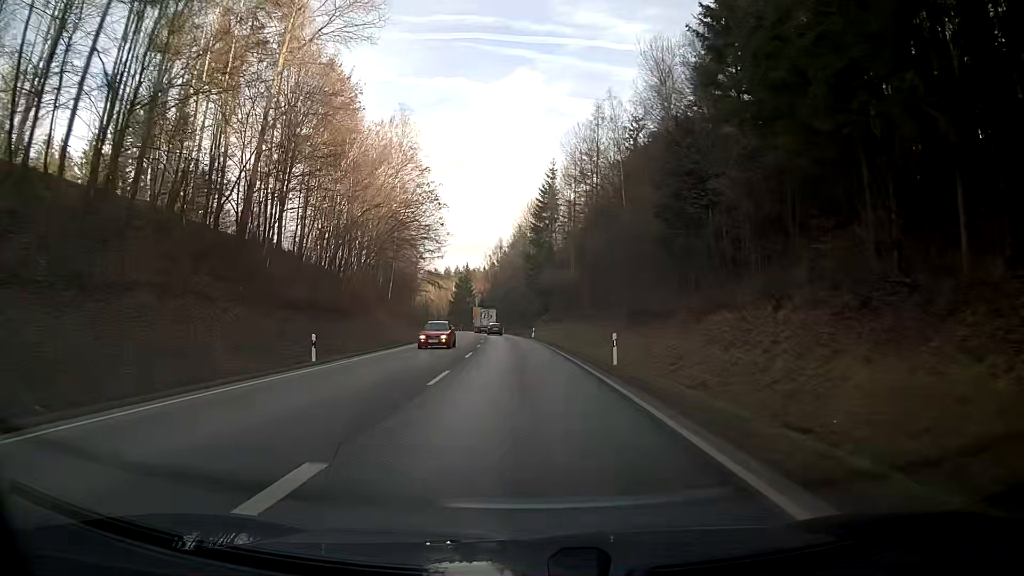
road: secondary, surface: asphalt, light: Day
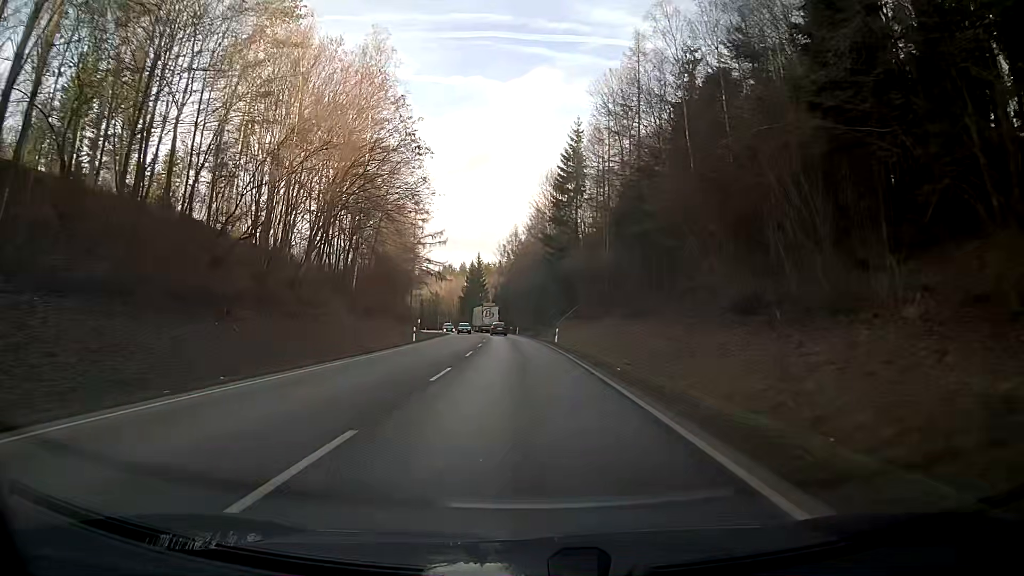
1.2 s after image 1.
(-0.3, +21.7) m; -2°
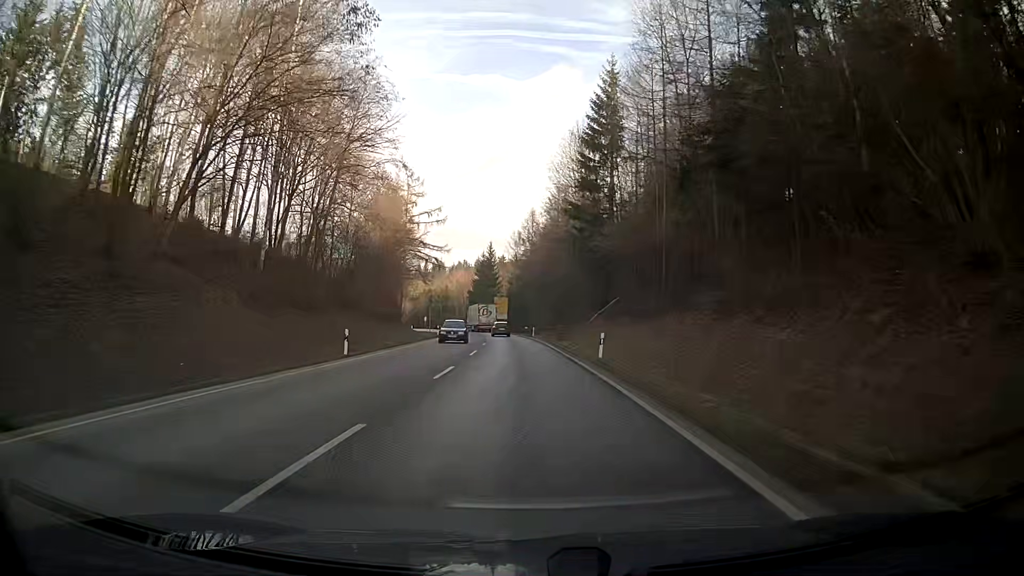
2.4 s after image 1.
(-0.2, +21.6) m; -1°
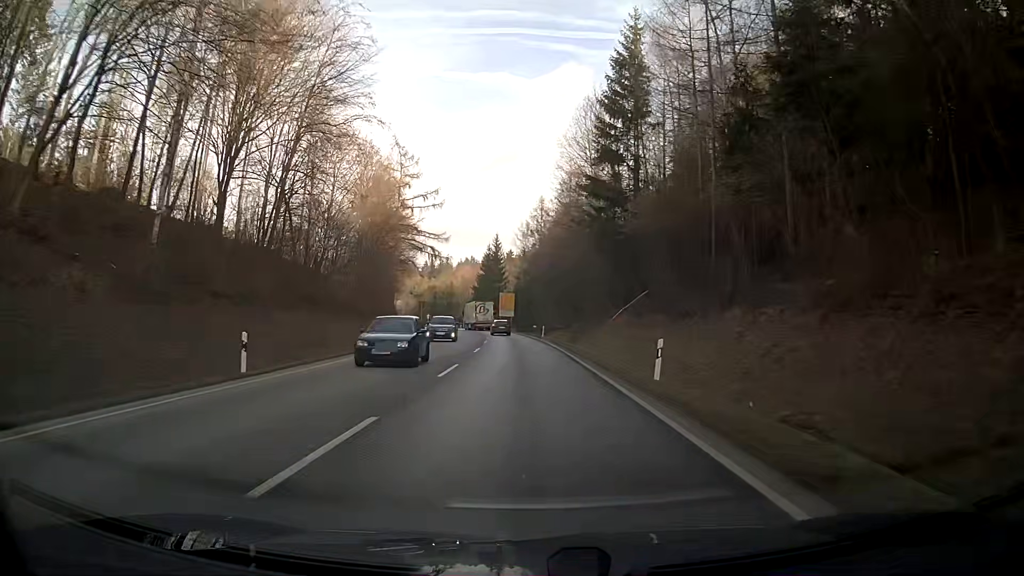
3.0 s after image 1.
(-0.1, +10.7) m; -1°
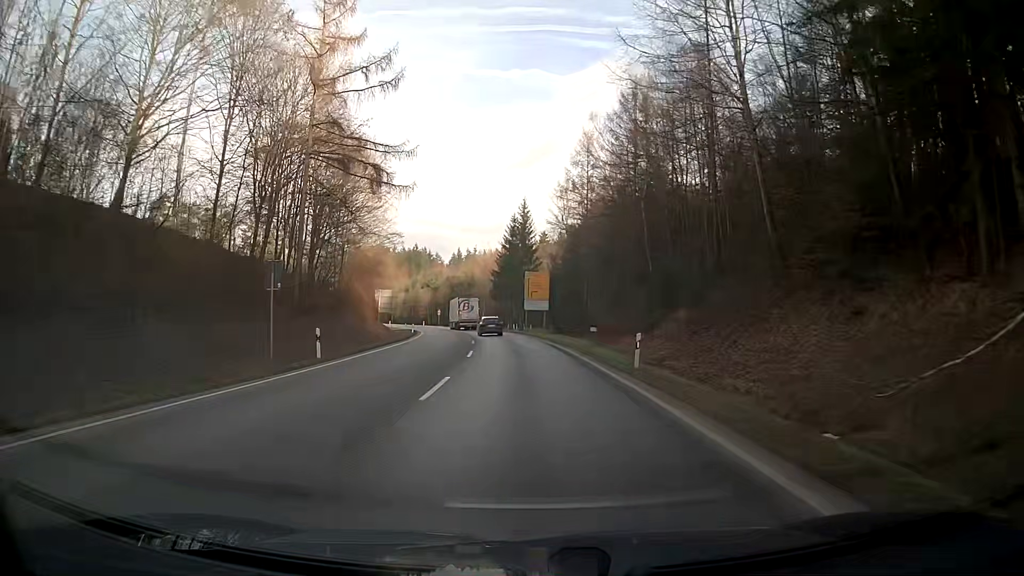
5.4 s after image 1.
(-1.0, +40.9) m; -3°
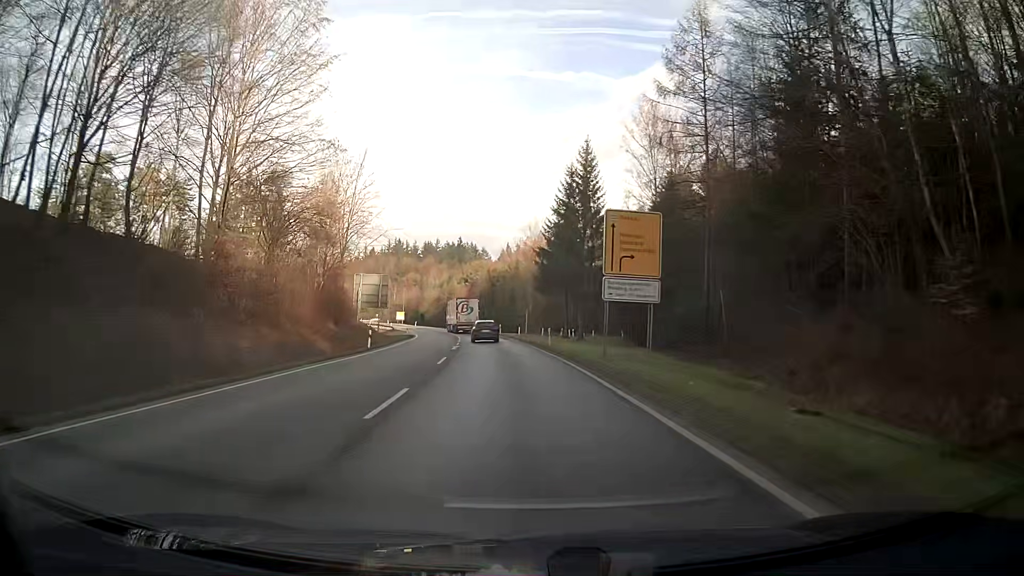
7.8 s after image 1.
(-1.5, +38.1) m; -5°
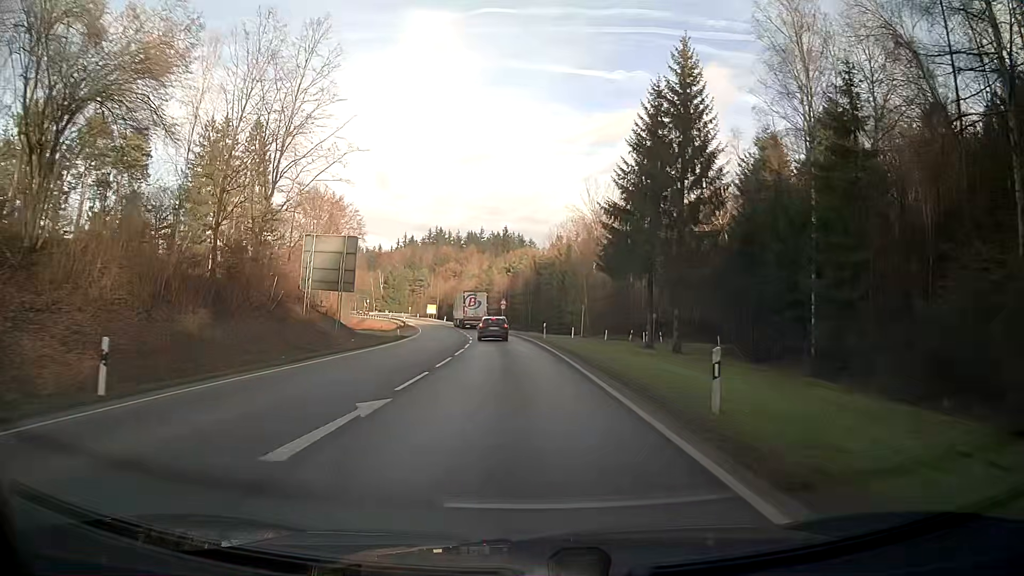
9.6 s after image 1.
(-0.9, +27.6) m; -3°
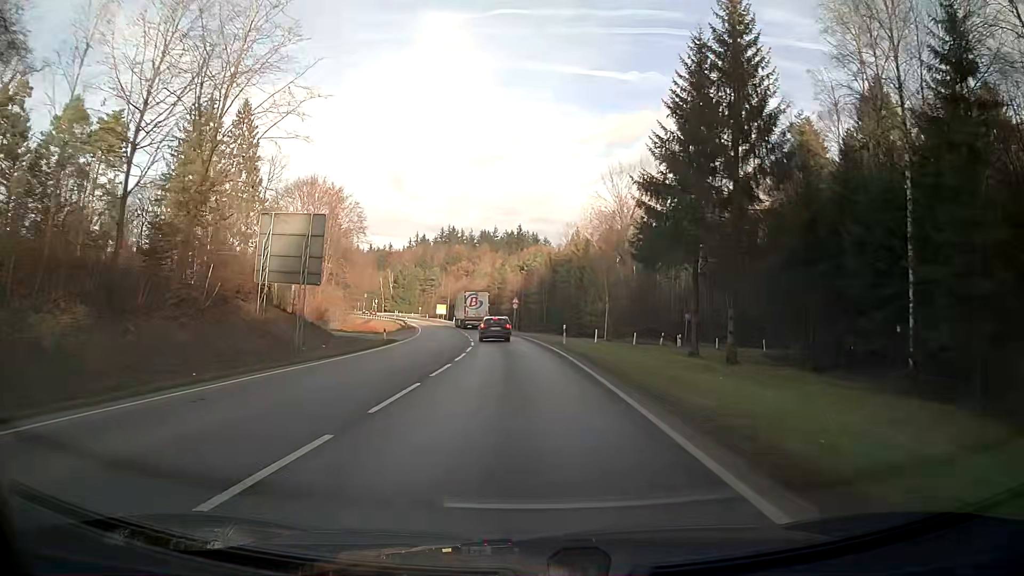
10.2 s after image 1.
(-0.1, +9.1) m; -1°
